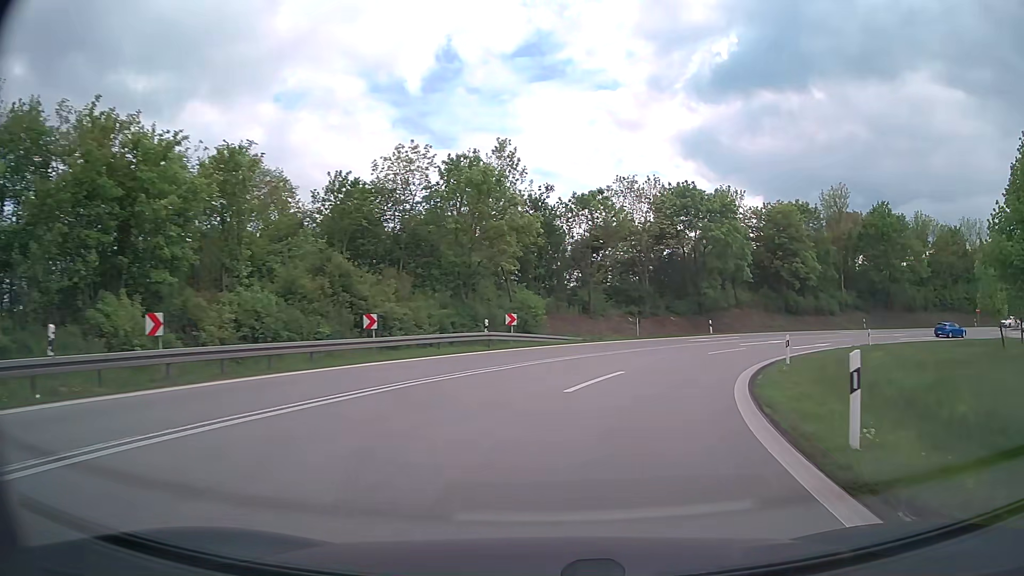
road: motorway_link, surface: asphalt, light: Day
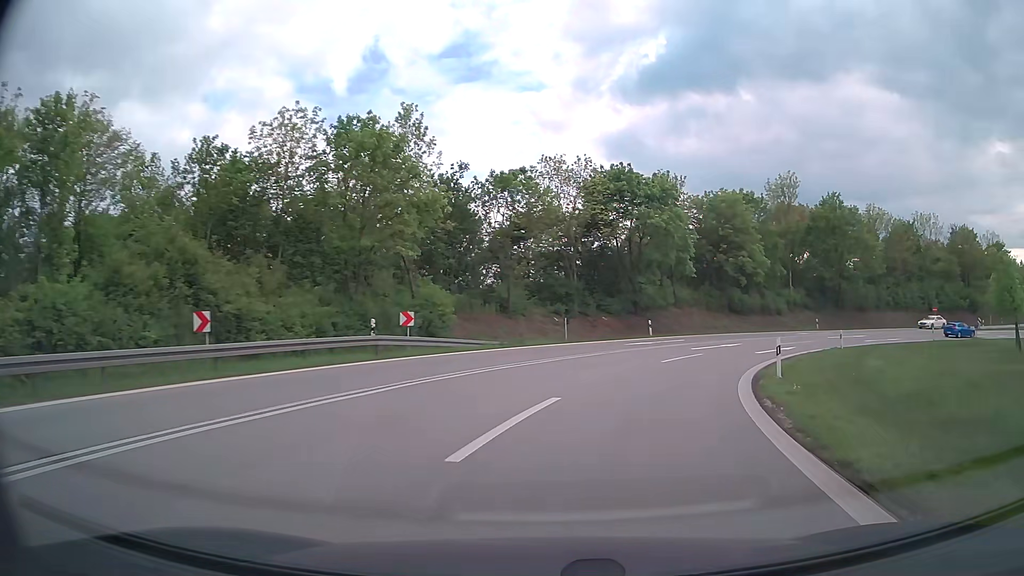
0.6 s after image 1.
(+0.4, +7.0) m; +7°
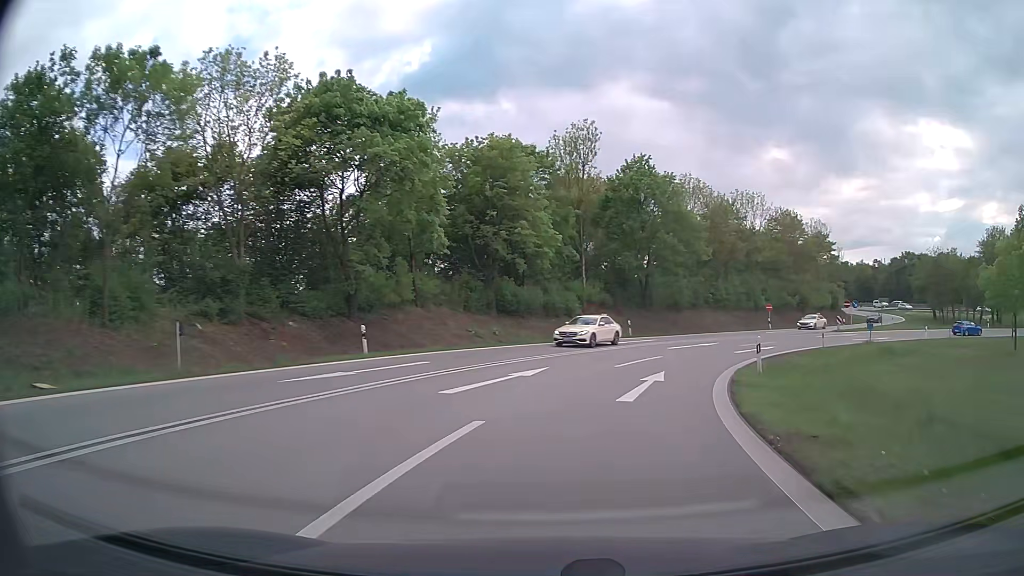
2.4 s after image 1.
(+3.8, +20.1) m; +21°
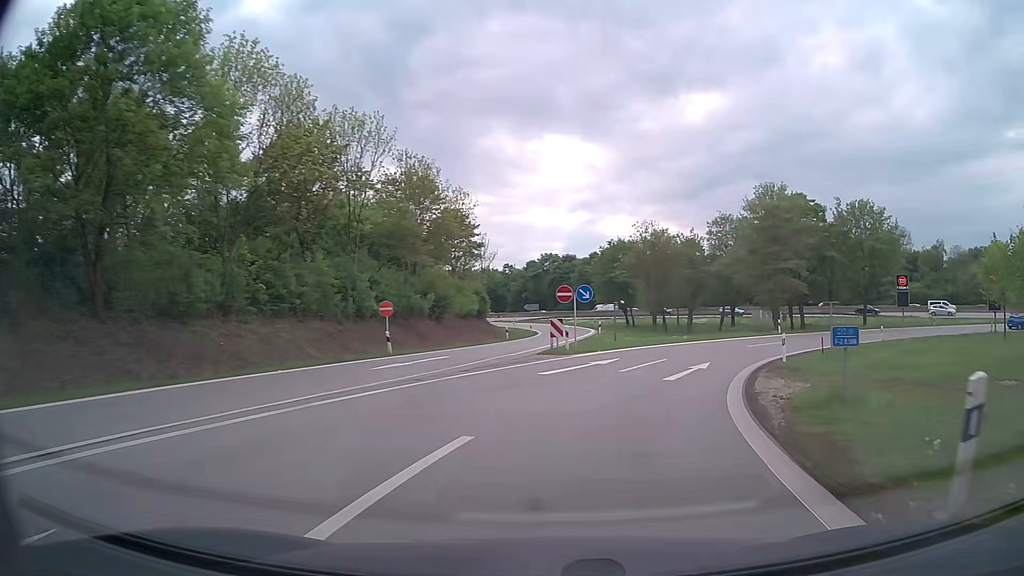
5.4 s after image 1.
(+10.3, +34.1) m; +33°
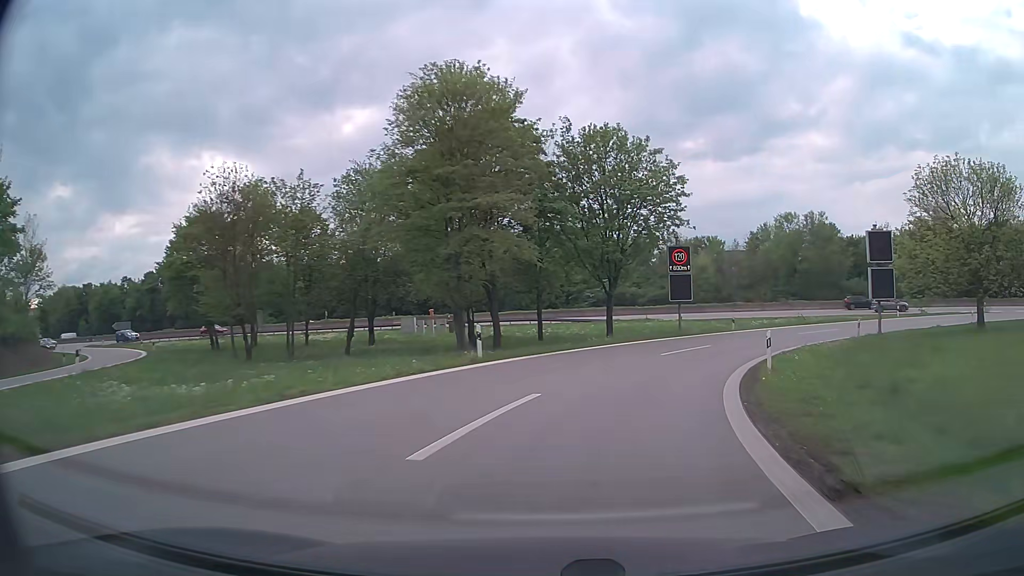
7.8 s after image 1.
(+8.0, +29.1) m; +30°
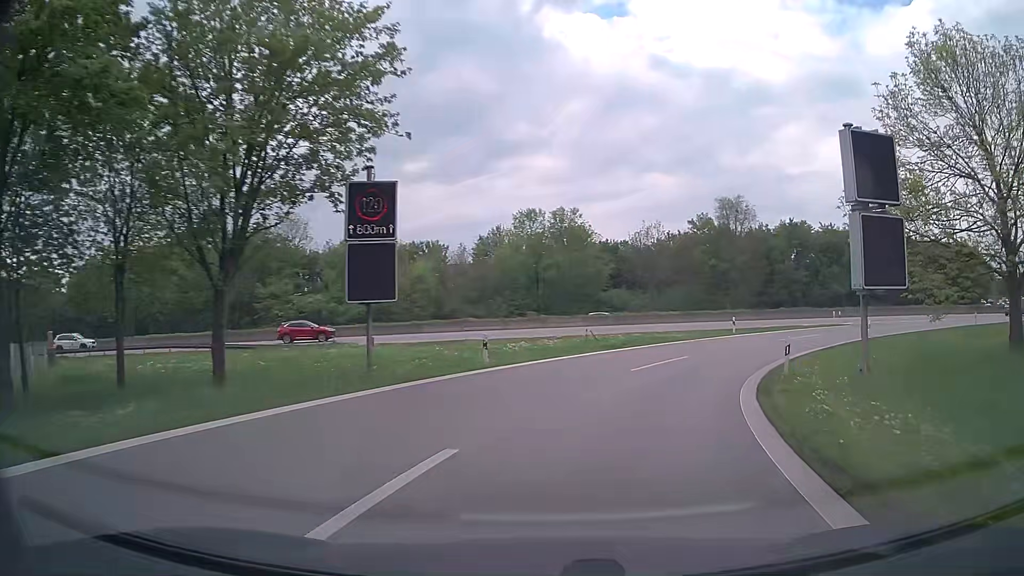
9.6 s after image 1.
(+4.6, +21.7) m; +24°
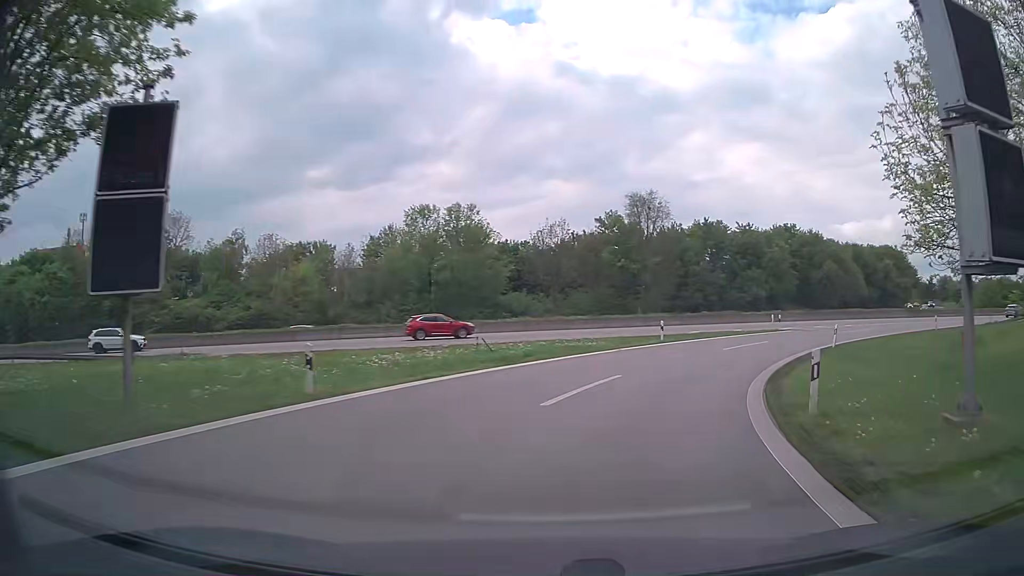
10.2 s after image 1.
(+0.5, +7.5) m; +8°
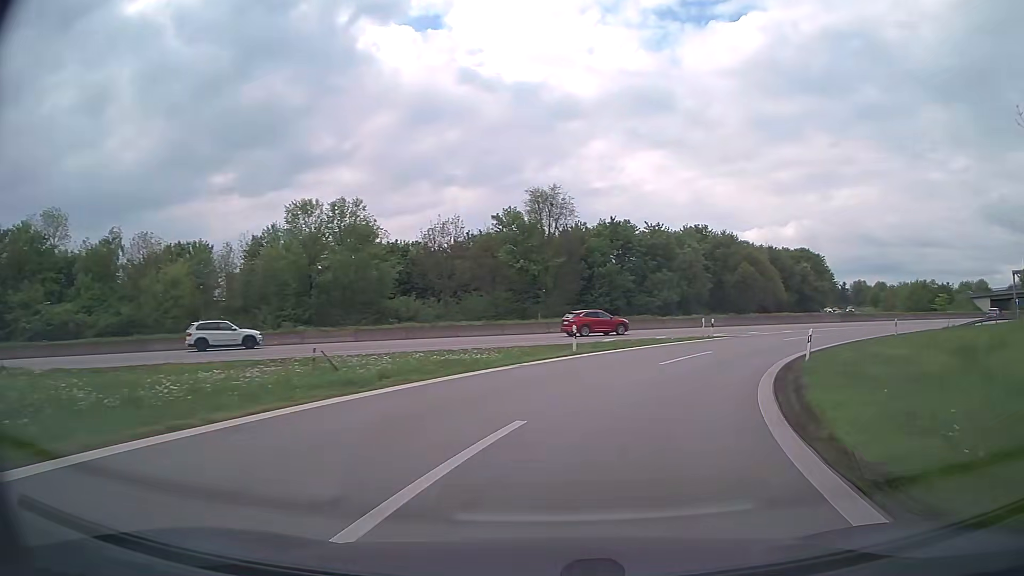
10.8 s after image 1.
(+0.6, +7.6) m; +9°
(+1, +10) (+4, +19) (+9, +28) (+15, +36) (+23, +43) (+31, +48) (+40, +53) (+49, +58) (+57, +62) (+66, +67) m
